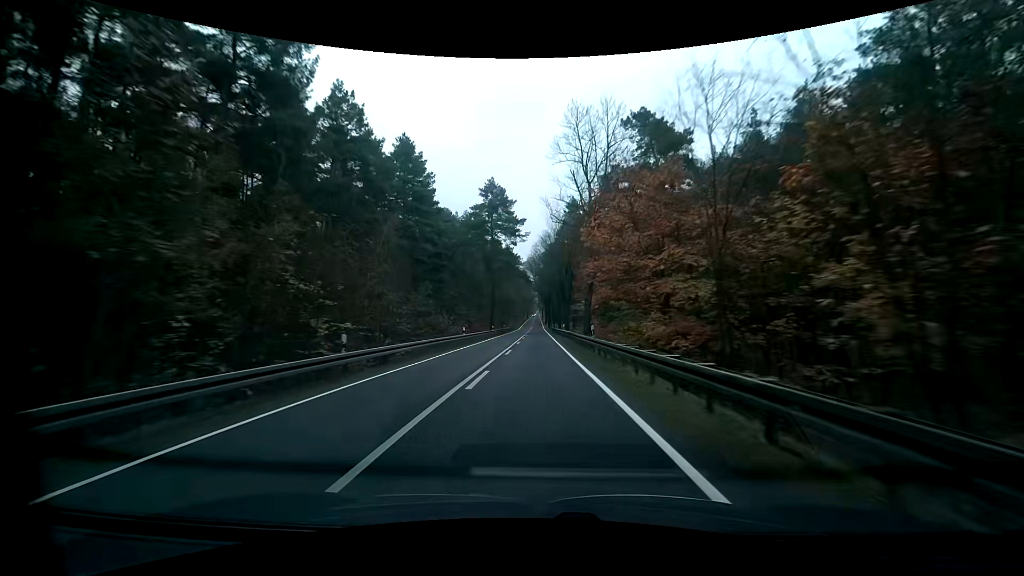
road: primary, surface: asphalt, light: Day
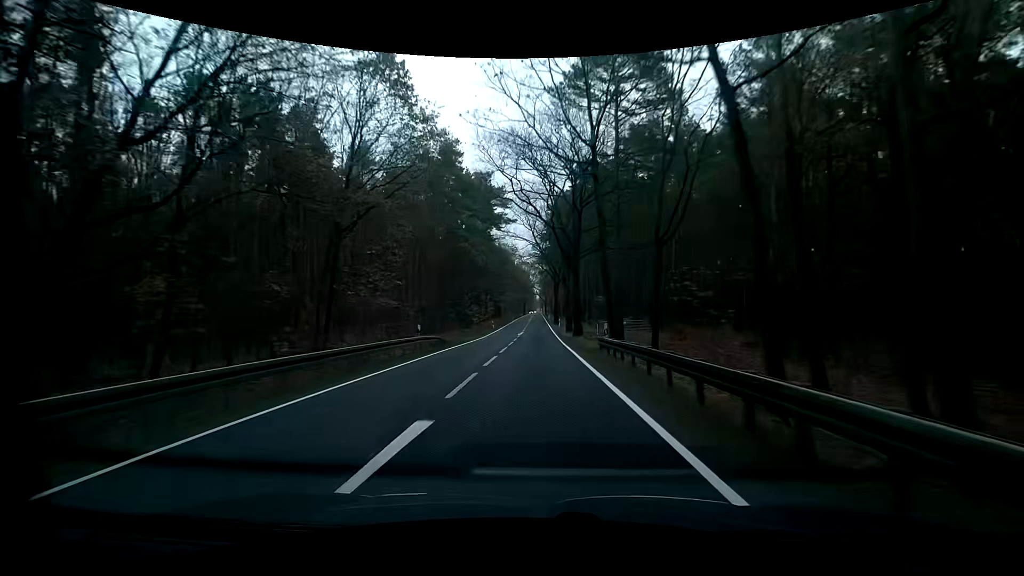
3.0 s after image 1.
(0.0, +79.7) m; 0°
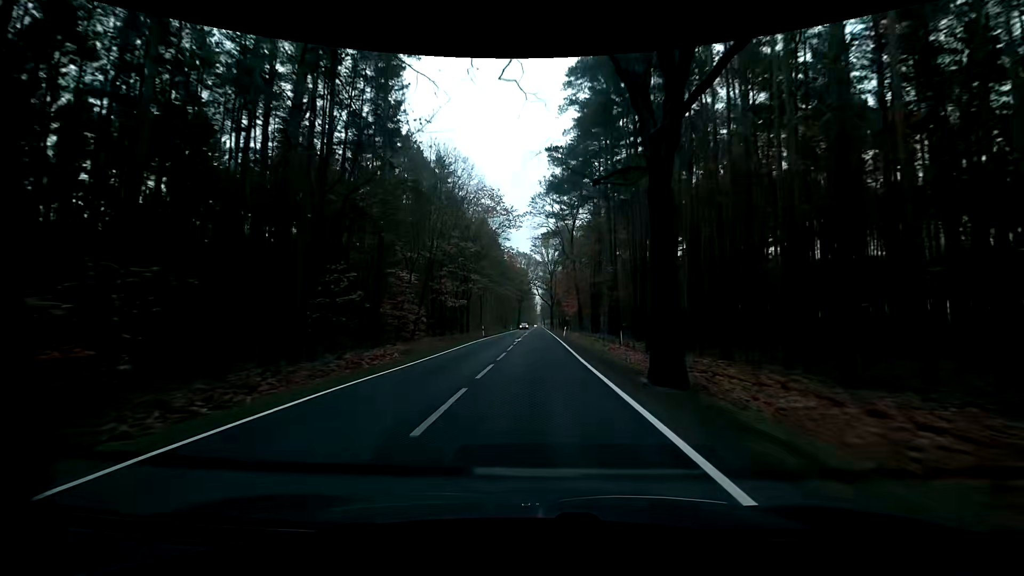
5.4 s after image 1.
(0.0, +62.9) m; 0°
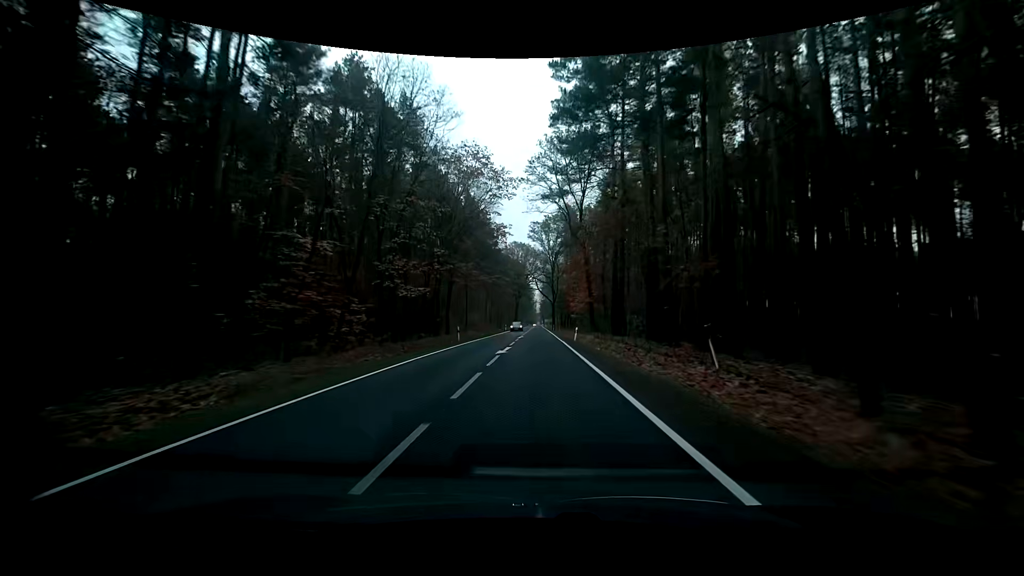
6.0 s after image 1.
(-0.1, +15.5) m; 0°
